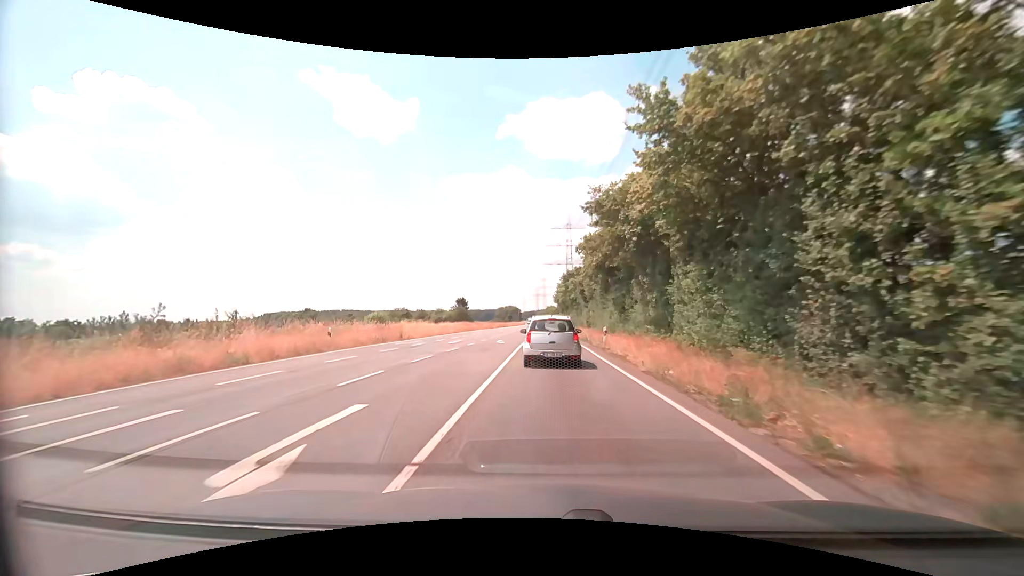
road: secondary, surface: asphalt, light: Day
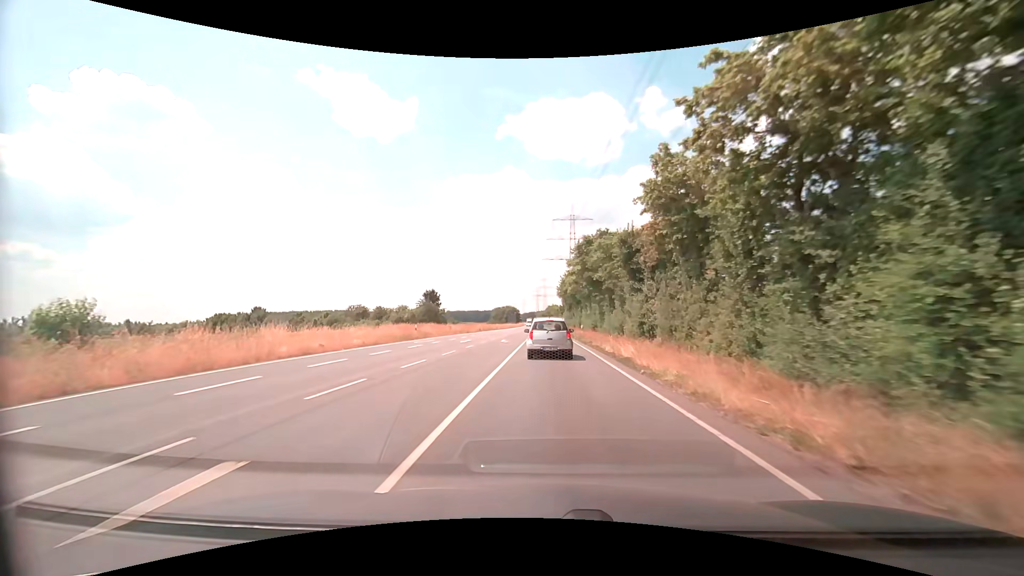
(+0.1, +31.8) m; 0°
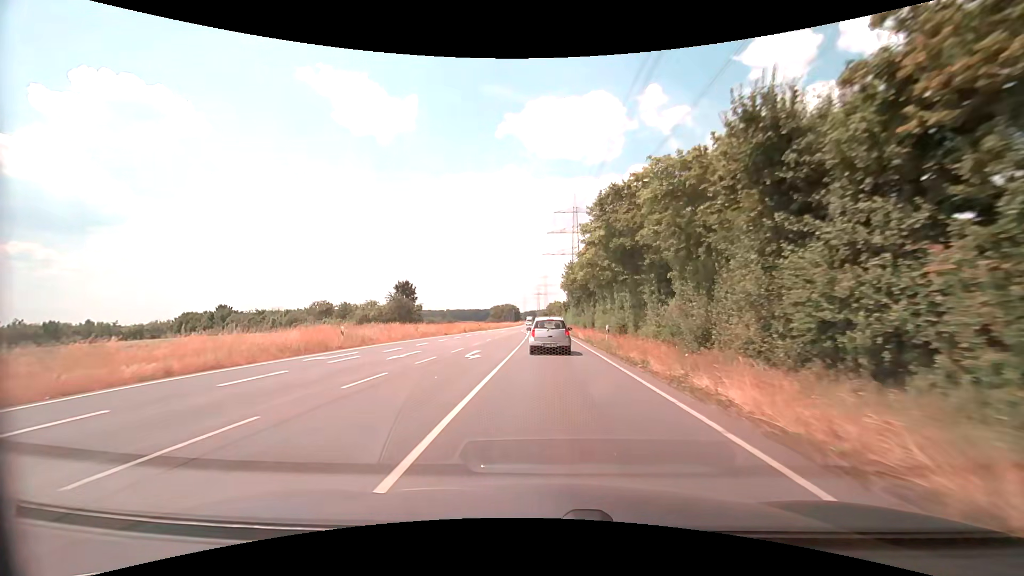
(-0.1, +16.8) m; -1°
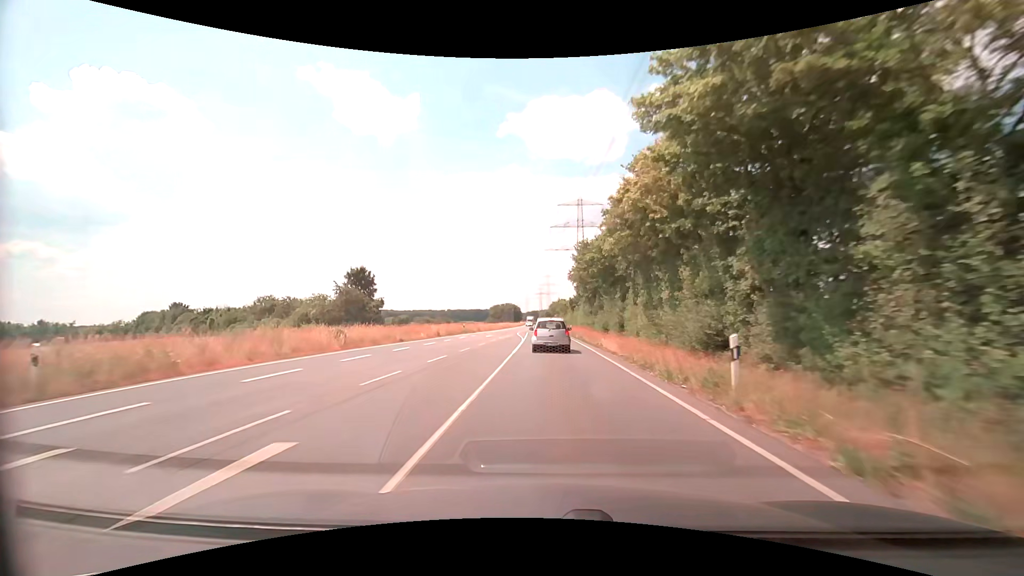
(+0.1, +17.6) m; 0°
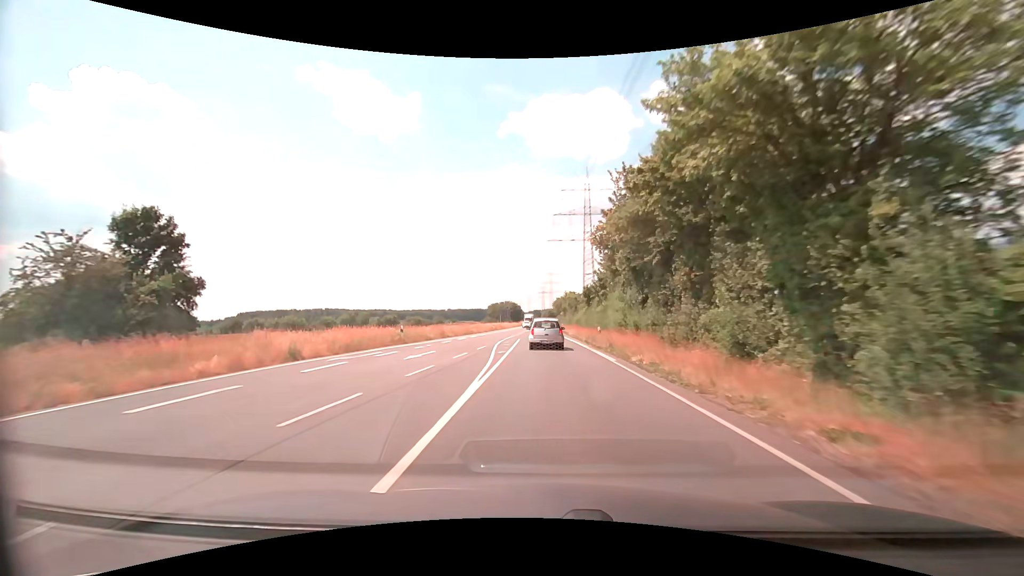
(-0.1, +28.2) m; 0°
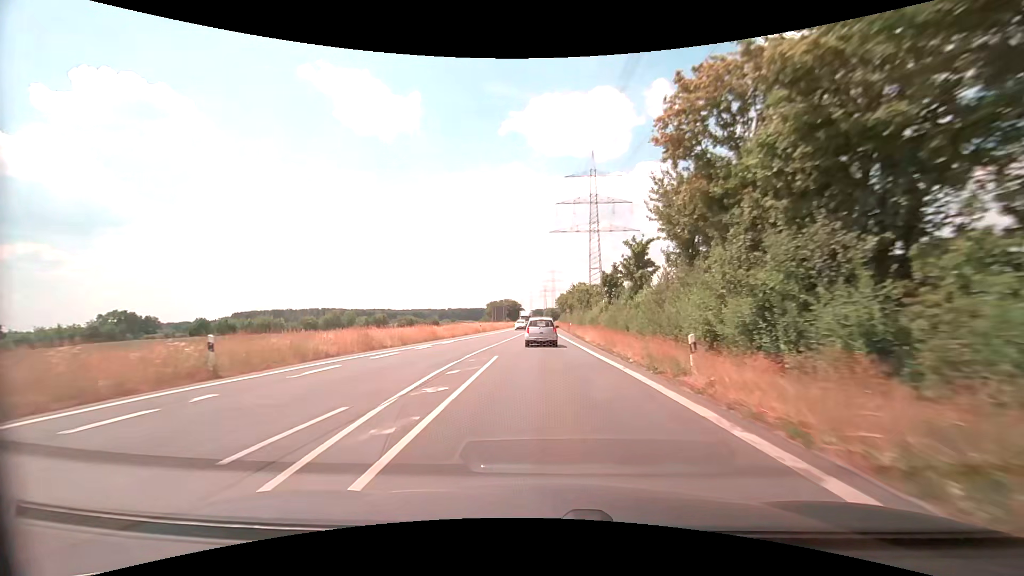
(0.0, +19.8) m; 0°
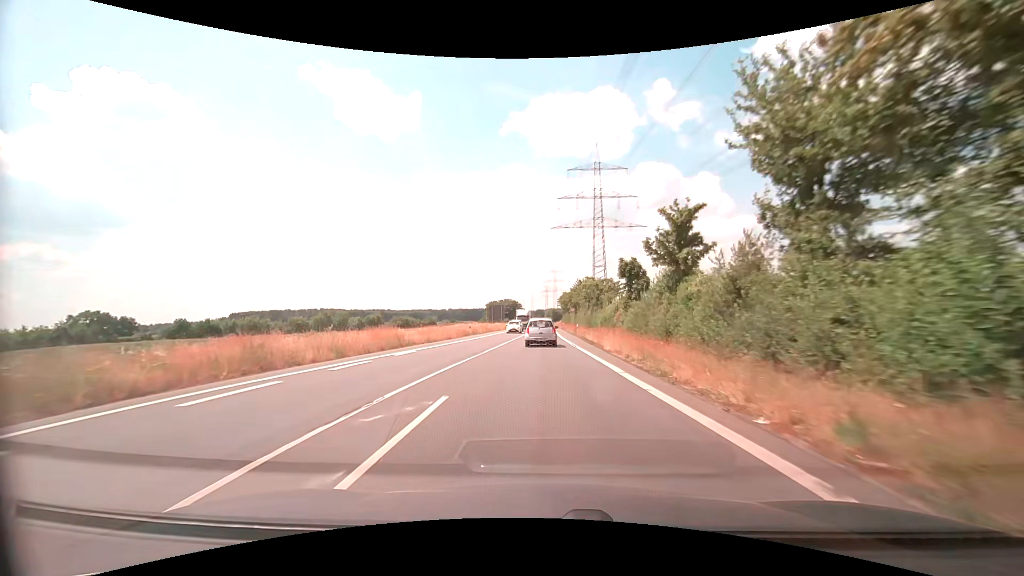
(0.0, +10.1) m; 0°
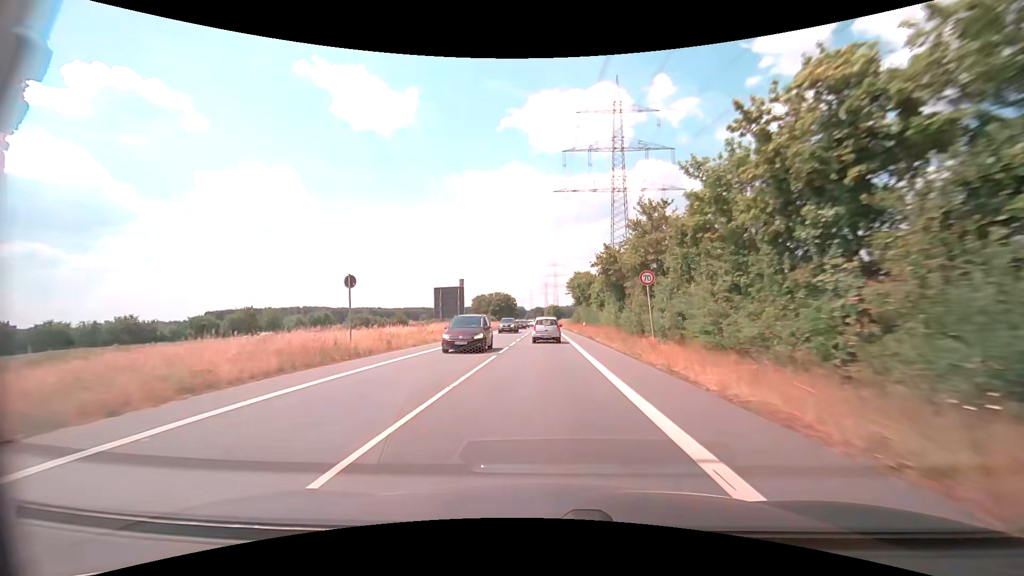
(-0.1, +52.7) m; 0°
(0, +10) (0, +20) (0, +30) (0, +40) (0, +50) (0, +60) (0, +70) (0, +80) (0, +90) (0, +100) m
